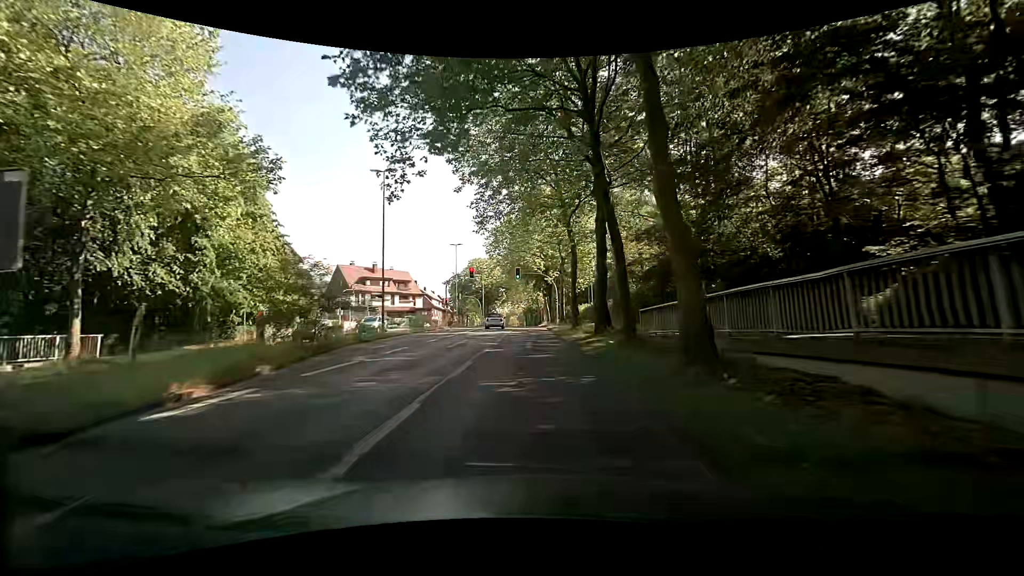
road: tertiary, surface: asphalt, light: Day
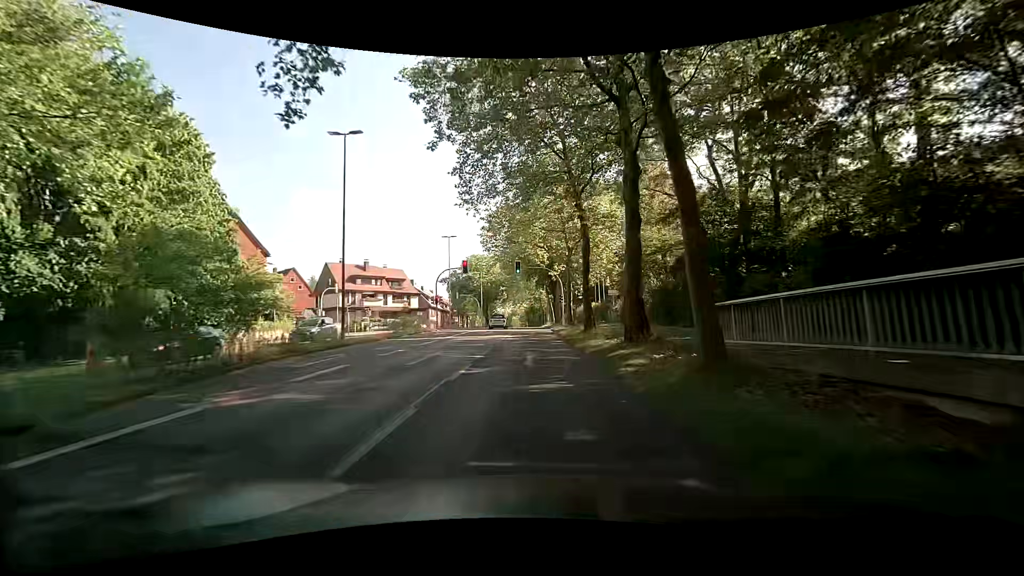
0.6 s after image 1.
(0.0, +6.8) m; +1°
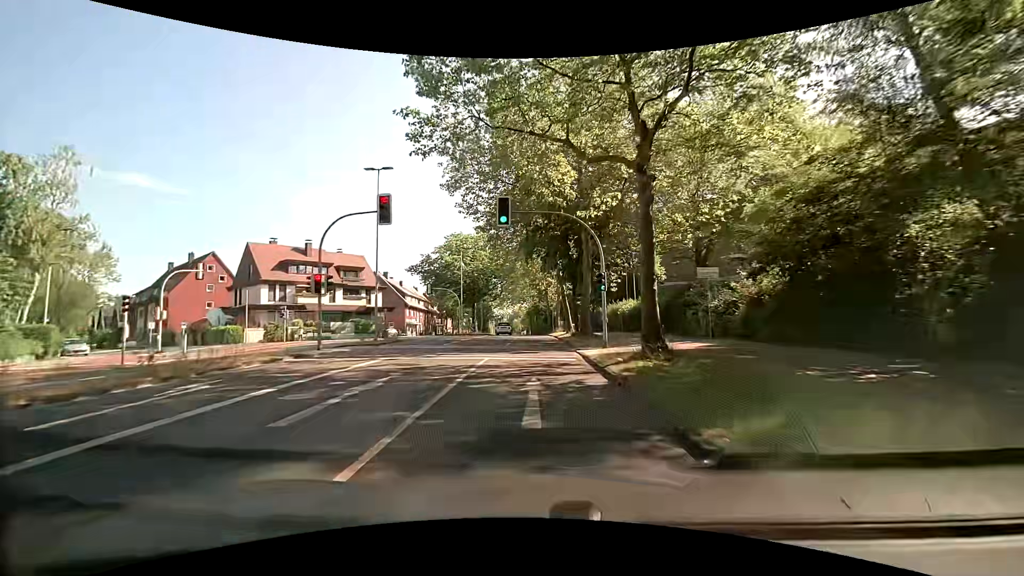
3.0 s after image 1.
(-0.3, +27.3) m; -1°
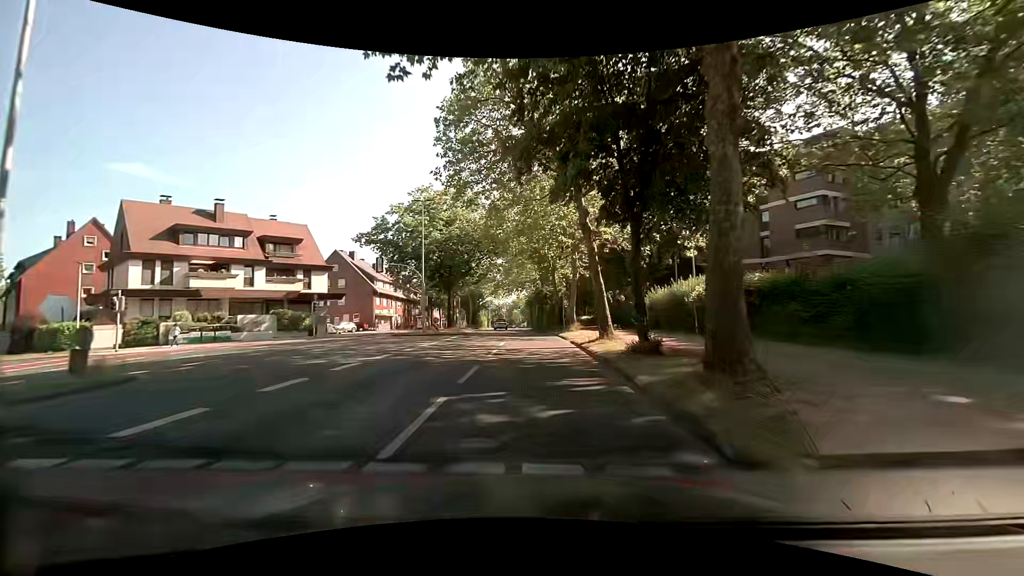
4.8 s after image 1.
(+0.1, +21.0) m; 0°
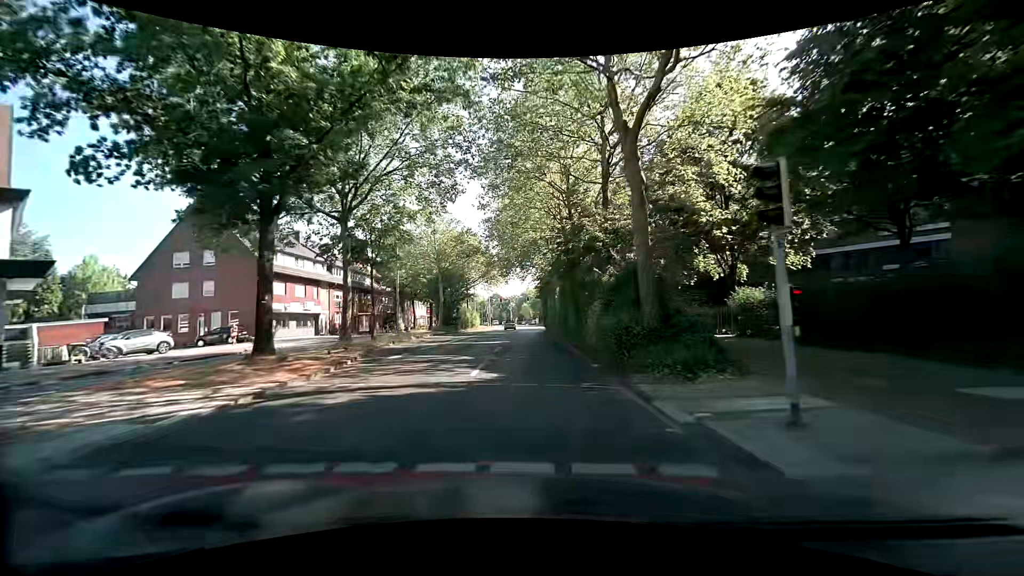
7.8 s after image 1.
(-0.1, +36.2) m; -1°
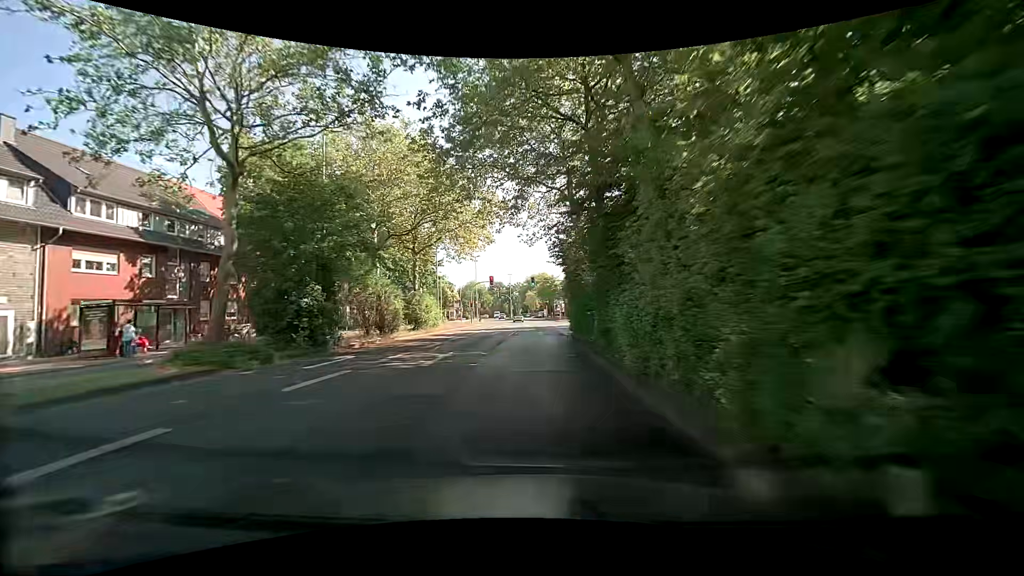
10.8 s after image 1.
(-0.3, +36.5) m; -1°
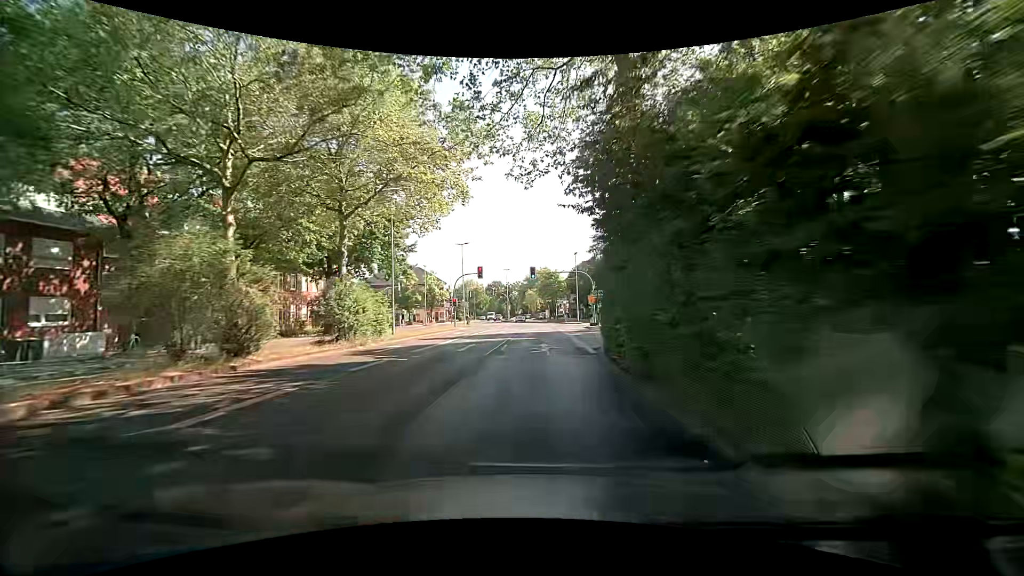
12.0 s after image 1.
(+0.1, +14.8) m; +1°
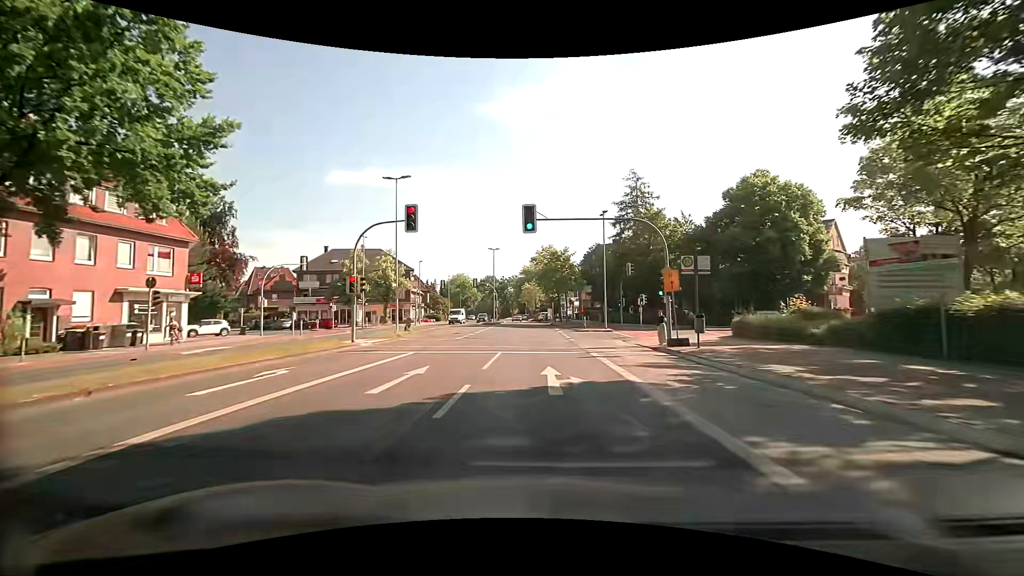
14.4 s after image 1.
(-0.1, +30.2) m; -1°
(0, +10) (0, +20) (0, +30) (0, +40) (0, +50) (0, +60) (0, +70) (0, +80) (-1, +90) (-1, +100) m
